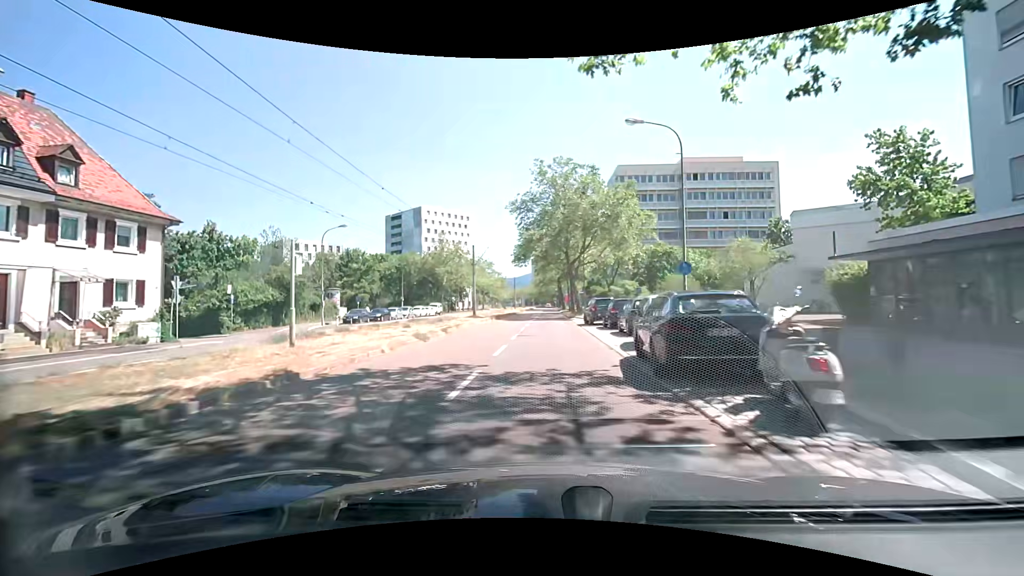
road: tertiary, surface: asphalt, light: Day
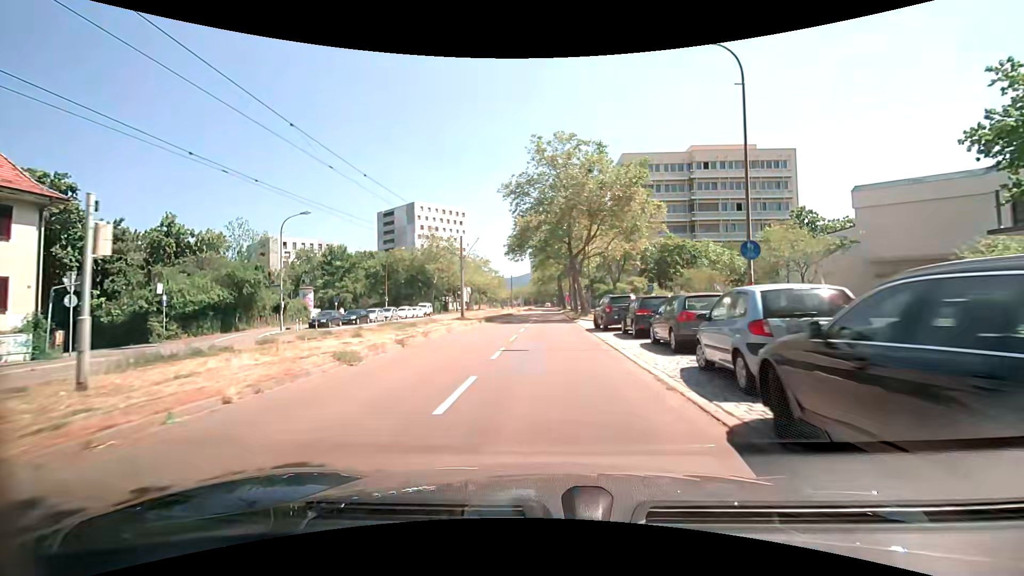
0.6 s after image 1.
(0.0, +6.9) m; 0°
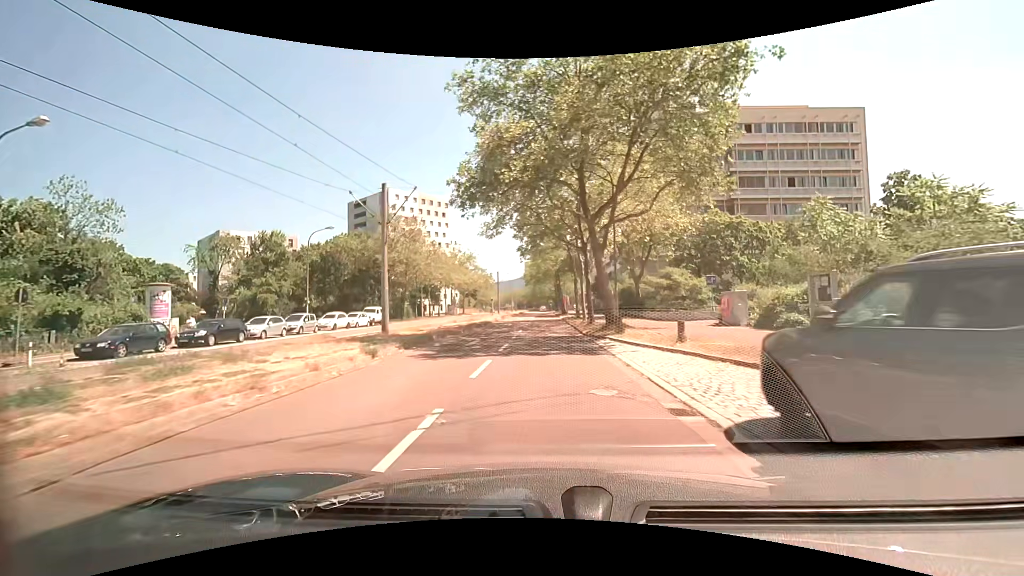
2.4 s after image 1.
(+0.4, +20.2) m; +1°
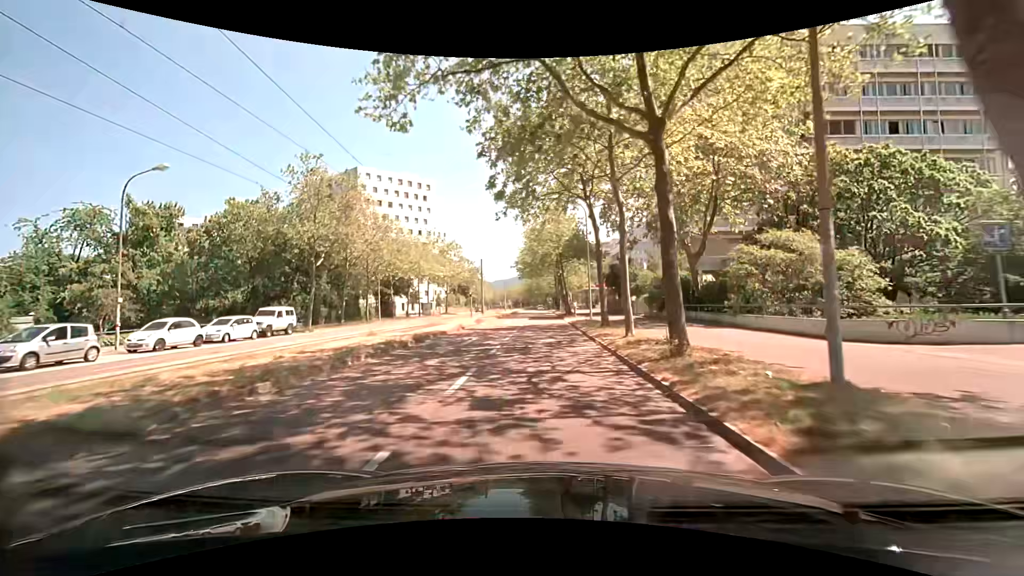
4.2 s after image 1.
(0.0, +19.7) m; 0°
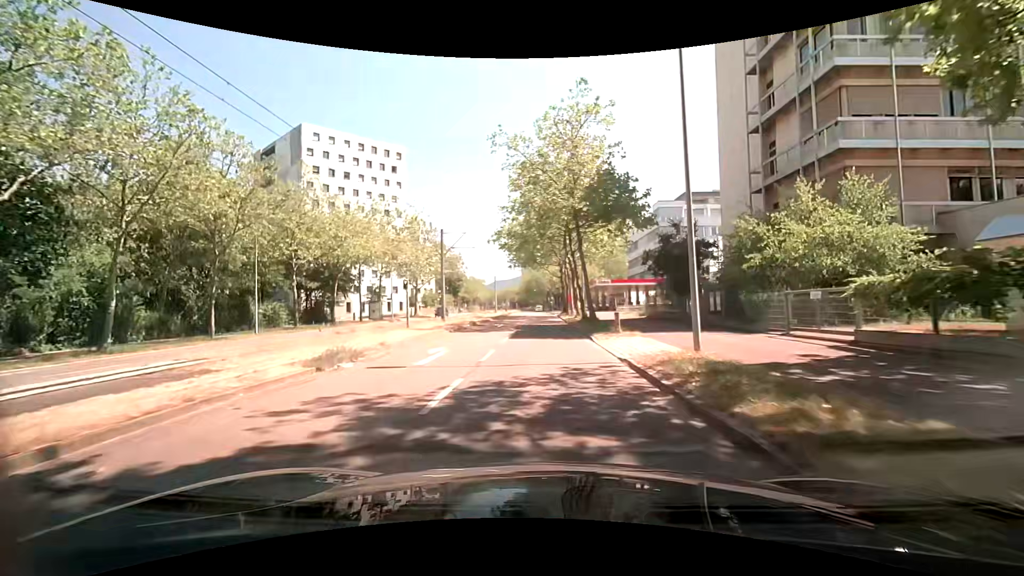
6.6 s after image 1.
(-0.2, +25.5) m; 0°
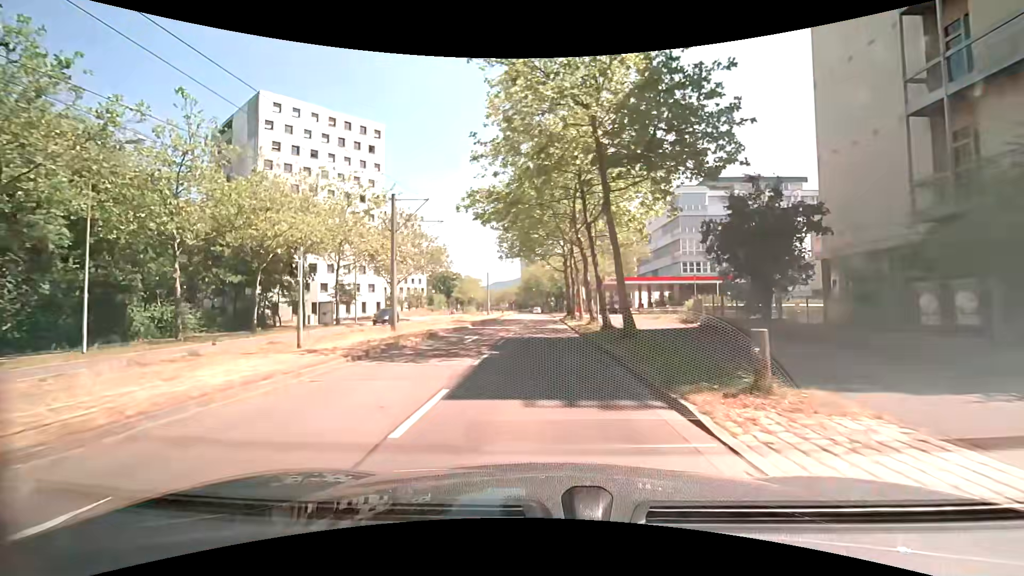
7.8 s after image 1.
(0.0, +12.8) m; 0°
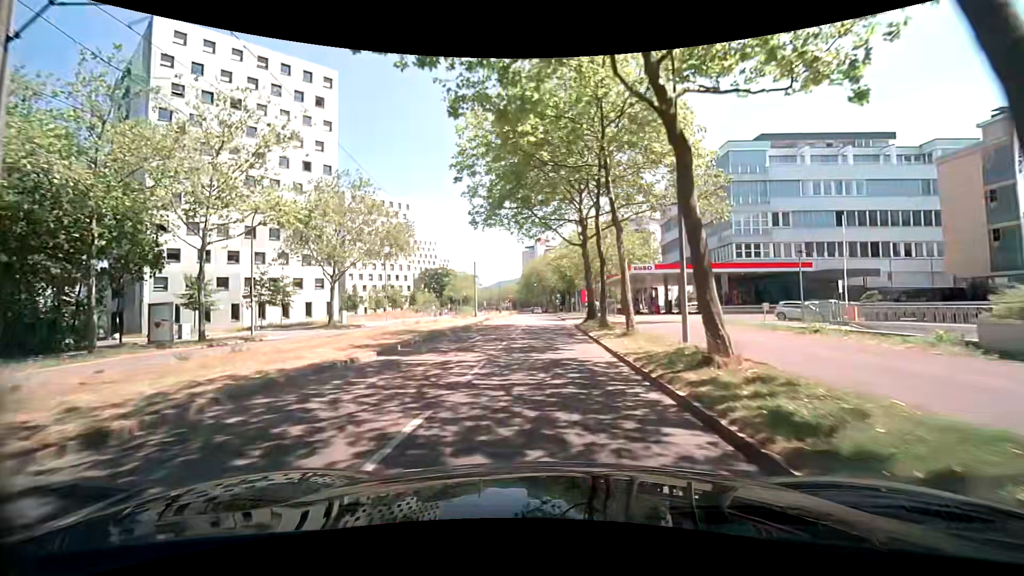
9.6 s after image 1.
(-0.3, +19.8) m; -2°
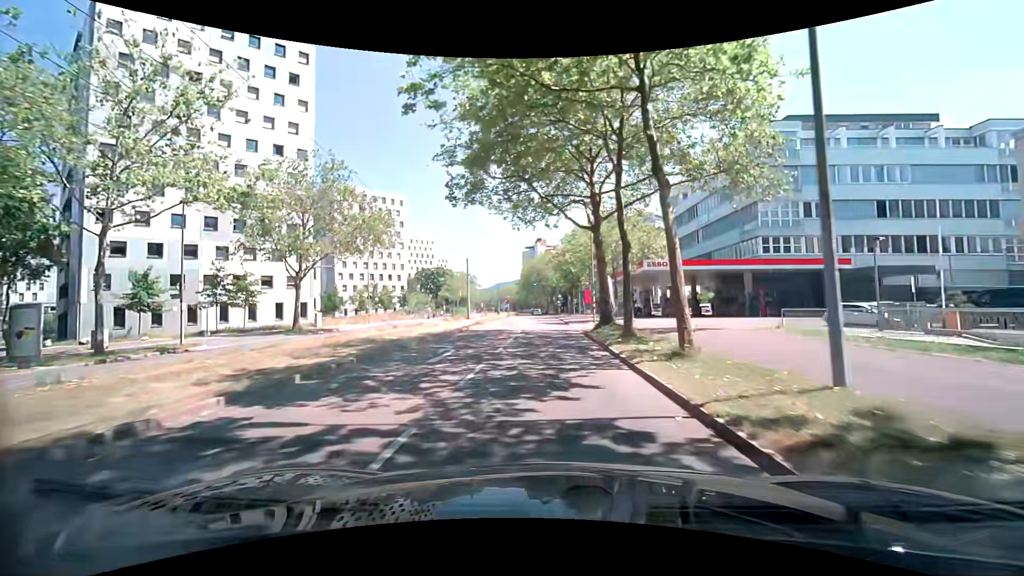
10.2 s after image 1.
(+0.1, +6.7) m; 0°
(0, +10) (0, +20) (0, +30) (0, +40) (0, +50) (+1, +60) (+1, +70) (0, +80) (0, +90) (0, +100) m
